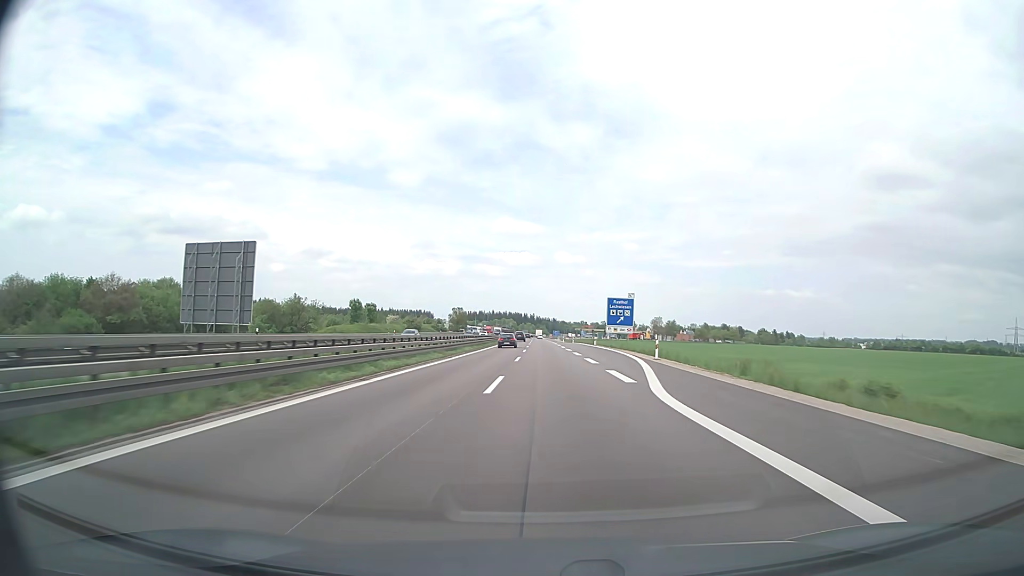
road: motorway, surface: asphalt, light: Day
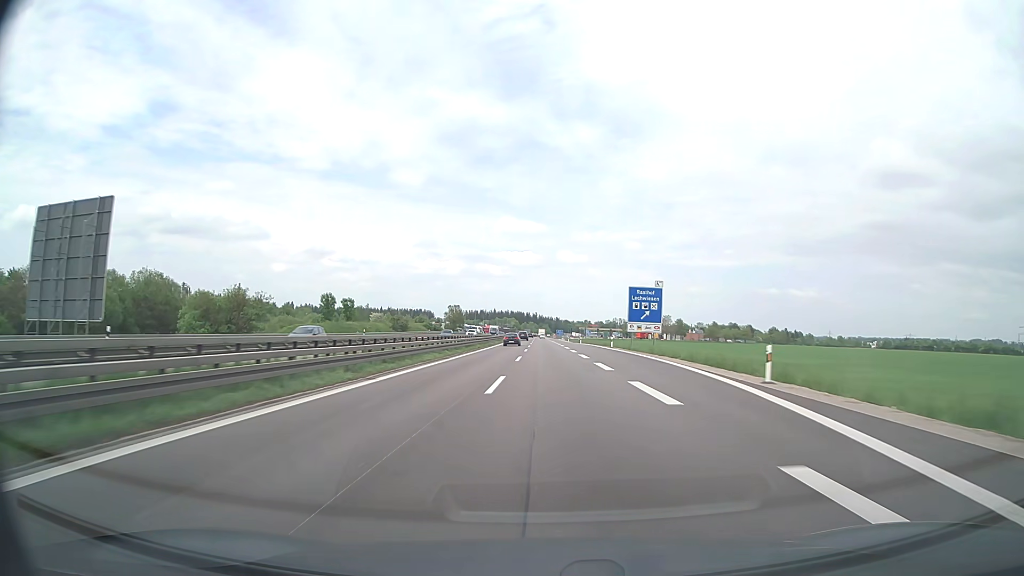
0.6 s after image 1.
(0.0, +18.1) m; 0°
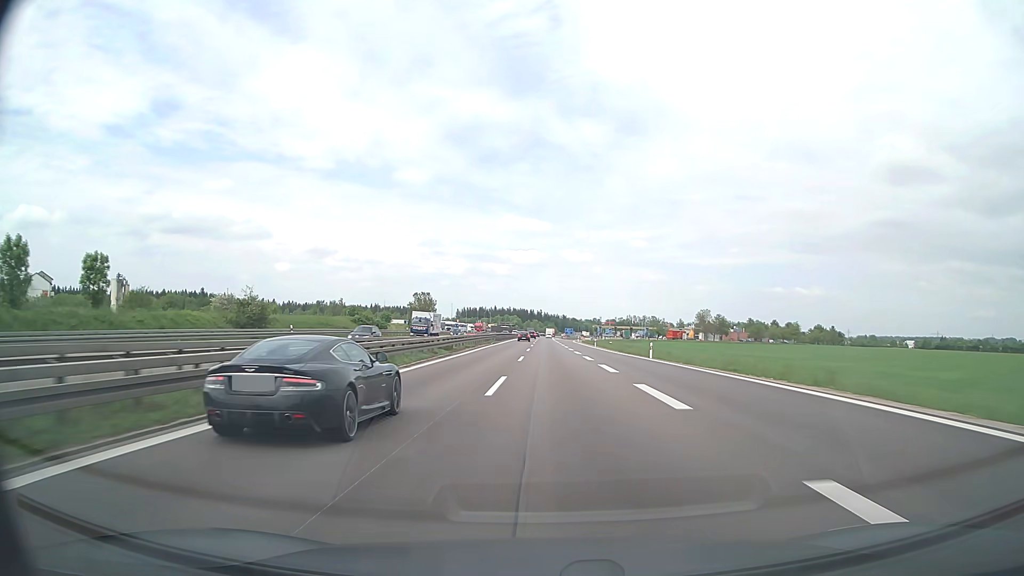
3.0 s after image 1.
(-0.3, +73.1) m; 0°
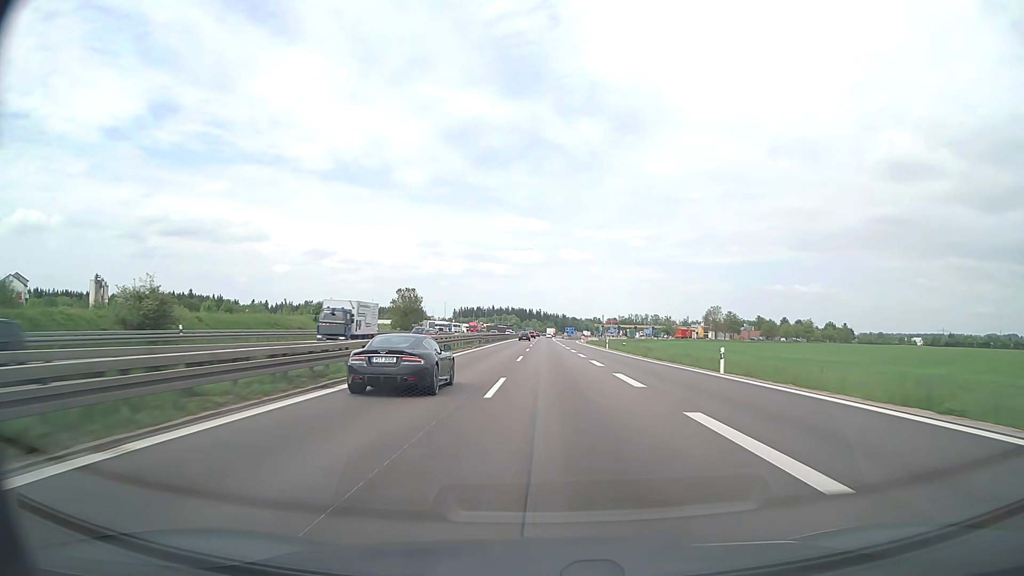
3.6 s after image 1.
(0.0, +18.4) m; 0°
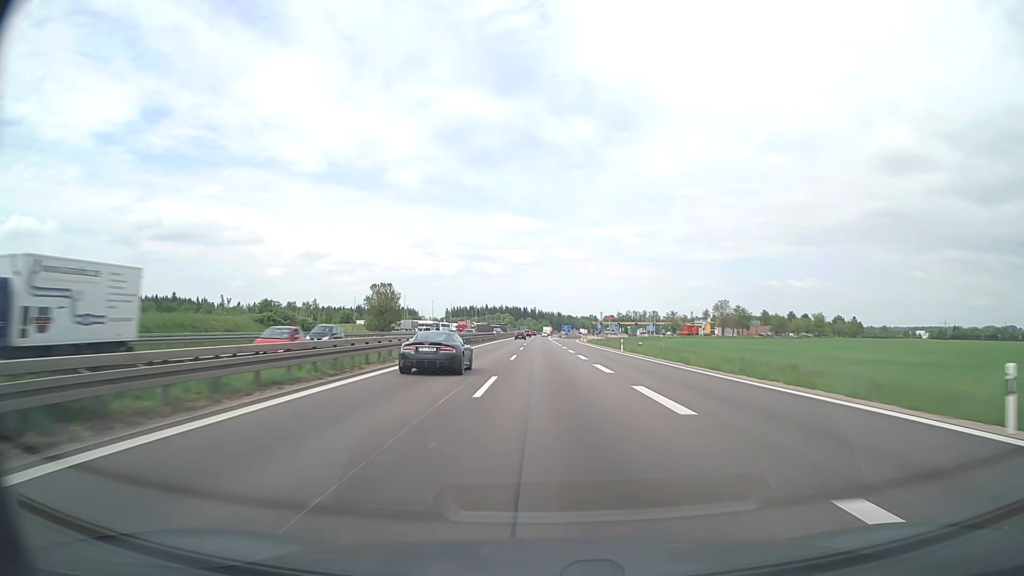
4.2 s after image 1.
(+0.1, +18.5) m; 0°
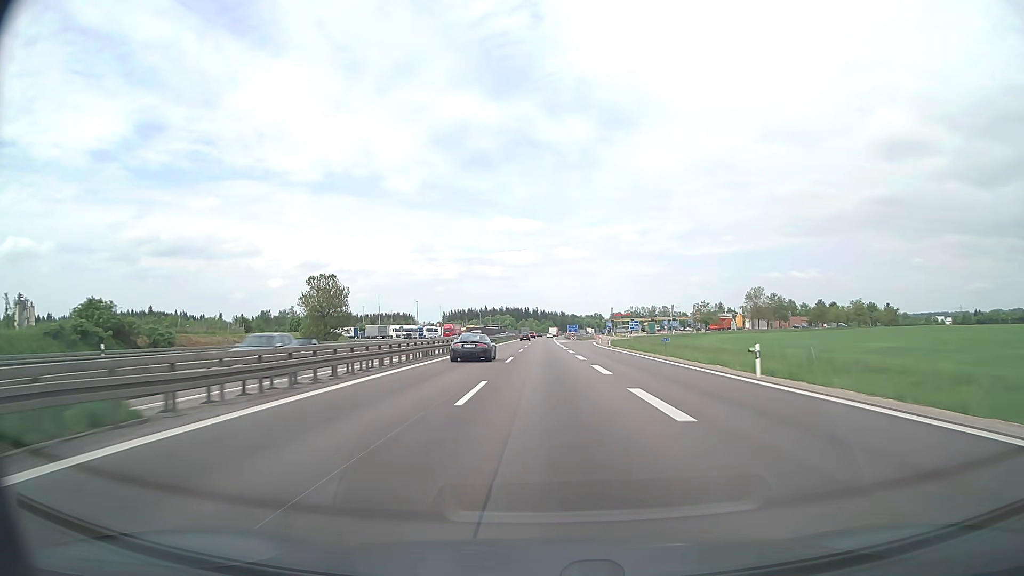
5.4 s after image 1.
(0.0, +37.2) m; 0°
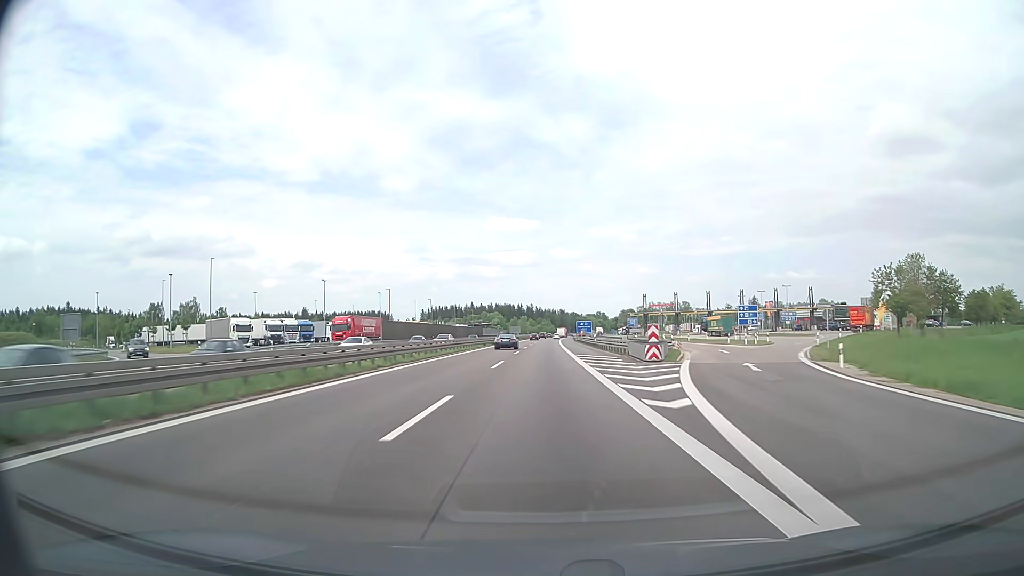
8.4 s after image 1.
(-0.1, +94.7) m; 0°
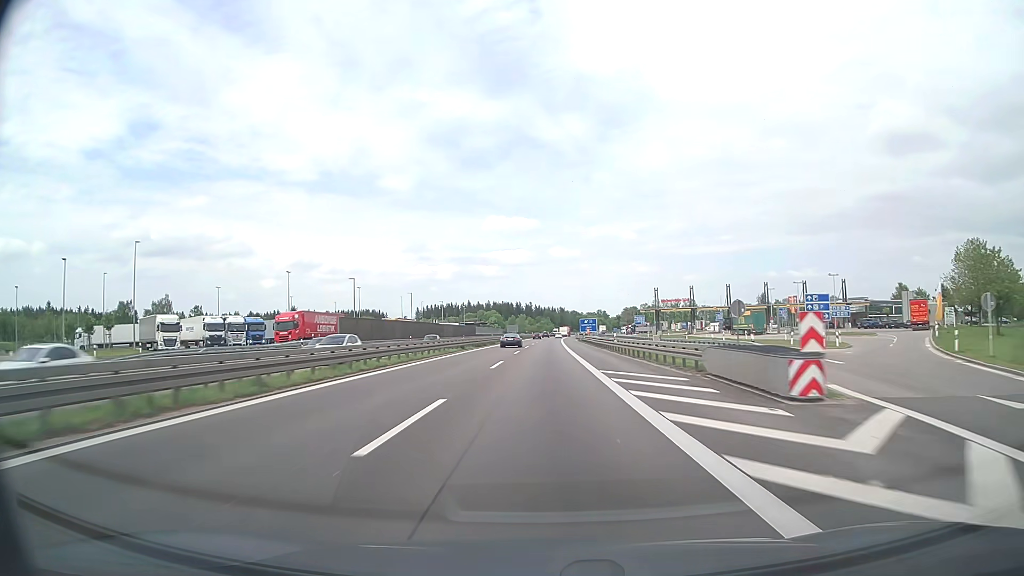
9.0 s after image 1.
(0.0, +19.2) m; 0°
(0, +10) (0, +20) (0, +30) (0, +40) (0, +50) (0, +60) (0, +70) (+1, +80) (+1, +90) (+1, +100) m
